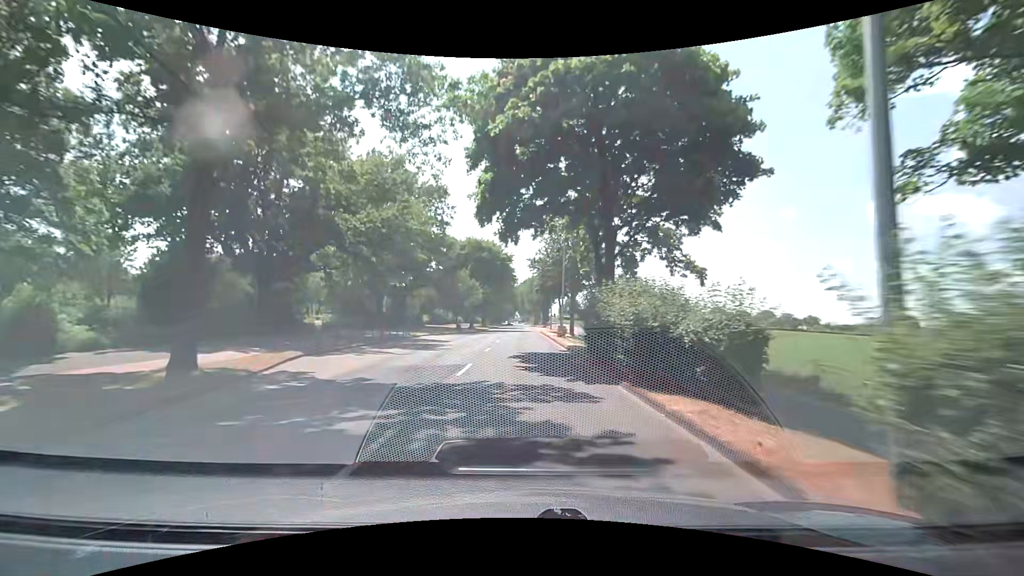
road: unclassified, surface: asphalt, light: Day
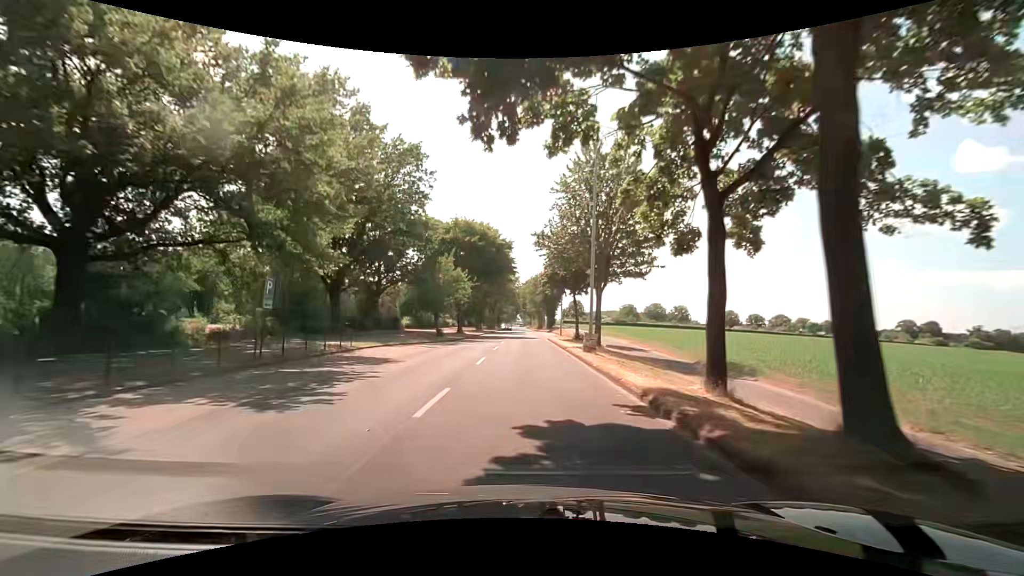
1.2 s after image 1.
(+0.2, +14.2) m; 0°
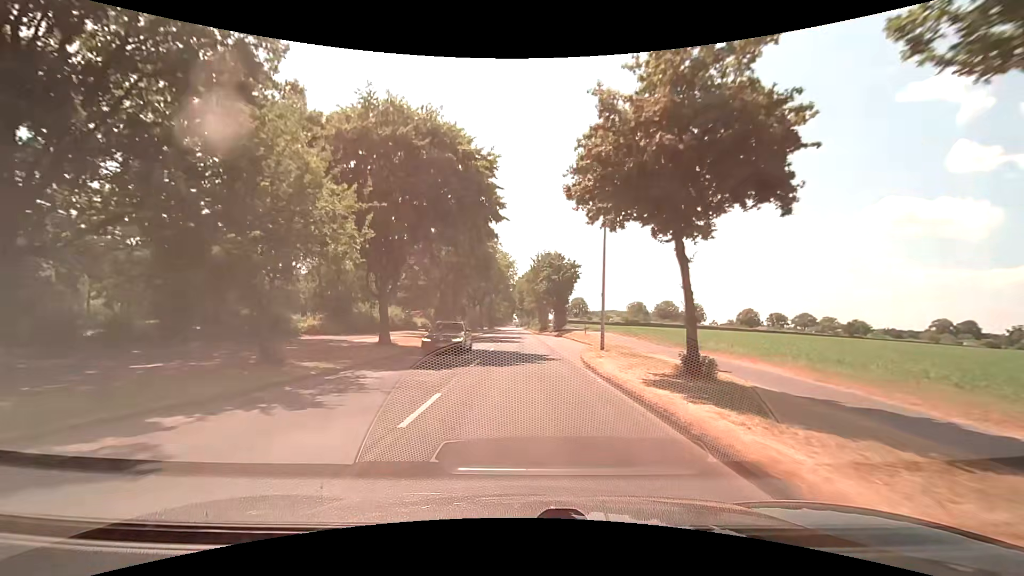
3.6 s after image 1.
(+0.4, +27.9) m; 0°
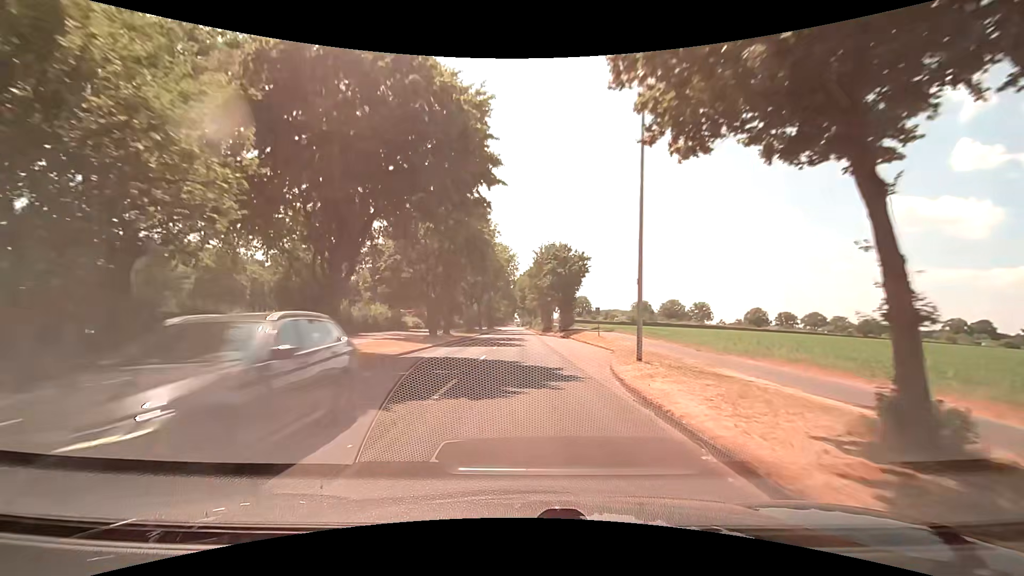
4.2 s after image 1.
(+0.1, +6.9) m; 0°
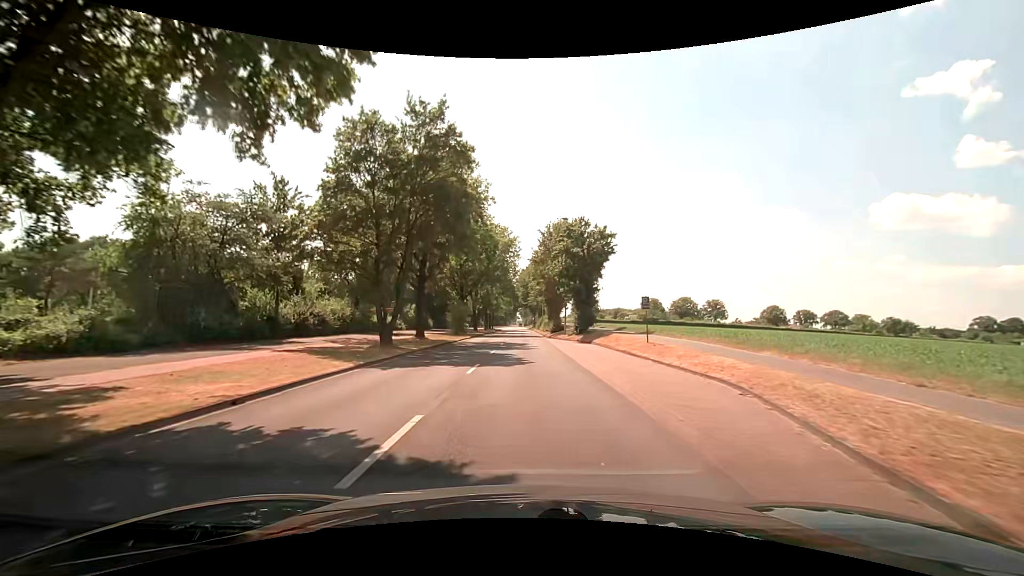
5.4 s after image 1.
(0.0, +13.7) m; 0°
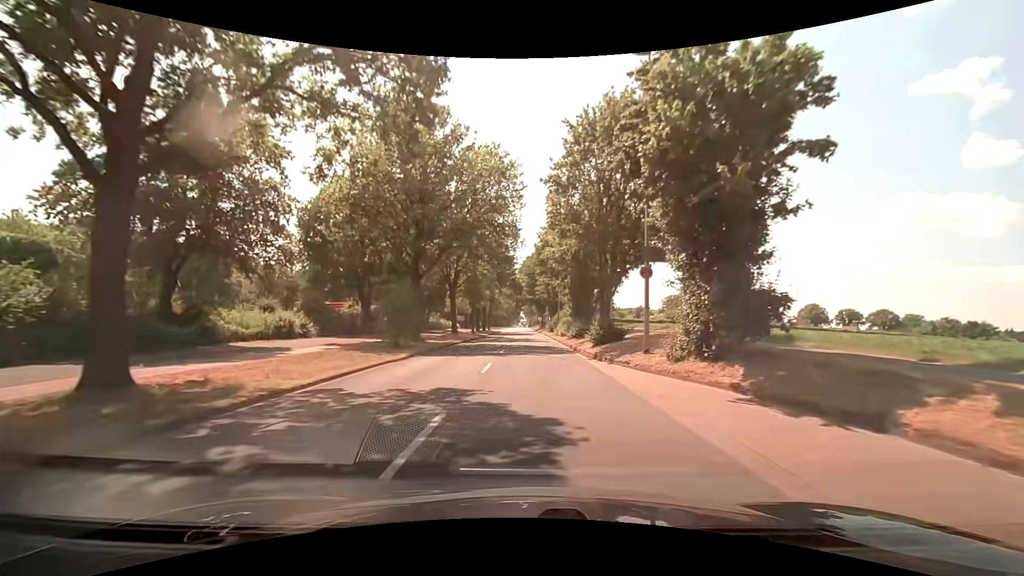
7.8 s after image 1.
(-0.2, +27.1) m; -1°
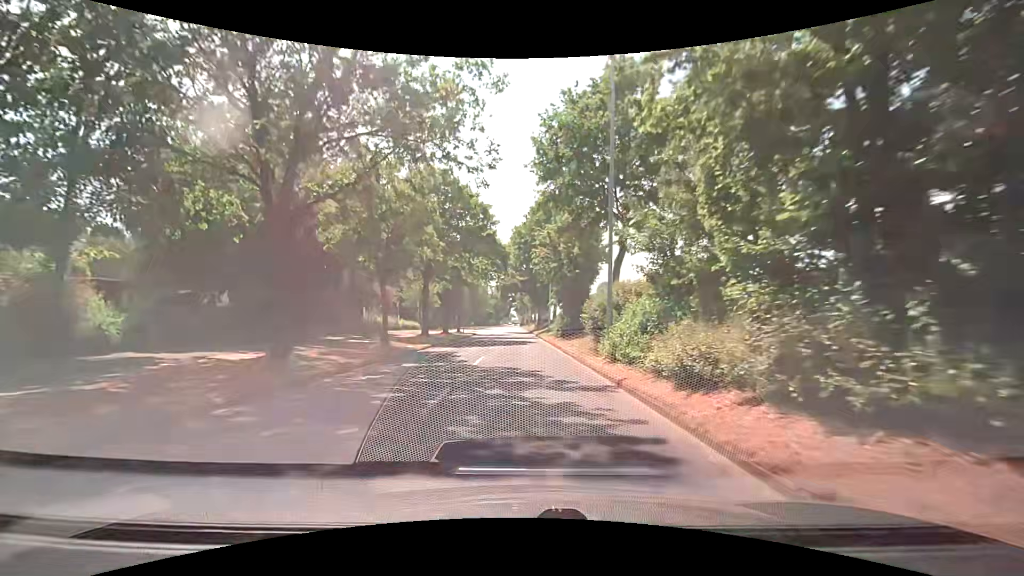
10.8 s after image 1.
(+0.5, +33.5) m; +2°
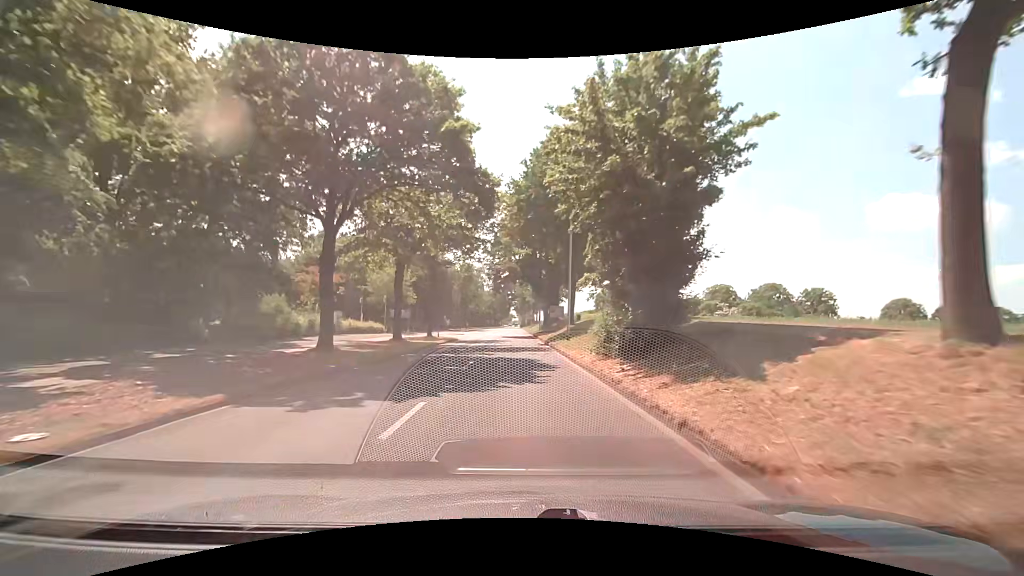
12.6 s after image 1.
(-0.3, +20.0) m; -1°
(0, +10) (0, +20) (0, +30) (0, +40) (-1, +50) (-1, +60) (-1, +70) (-1, +80) (-1, +90) (-2, +100) m
